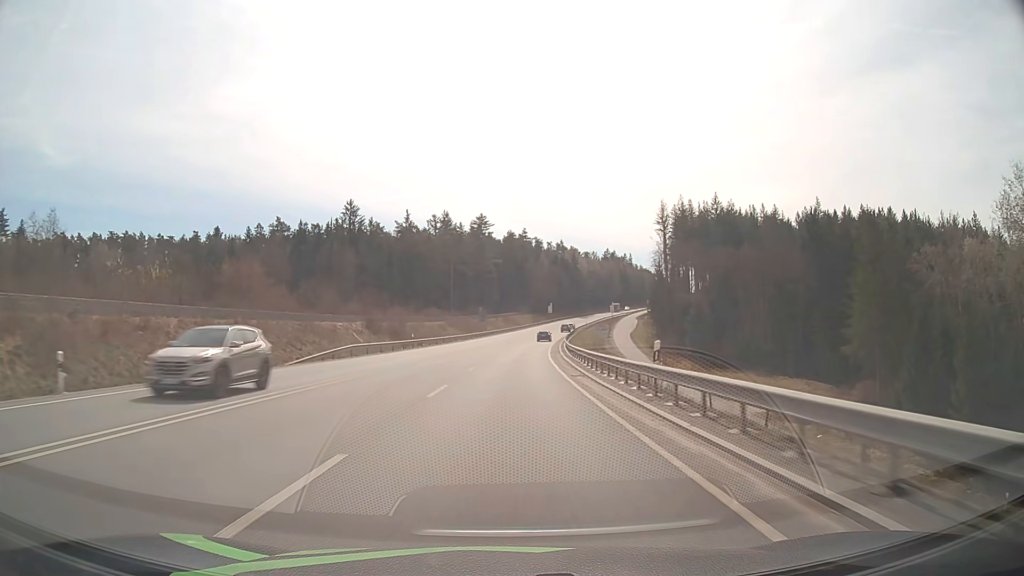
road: primary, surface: asphalt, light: Day
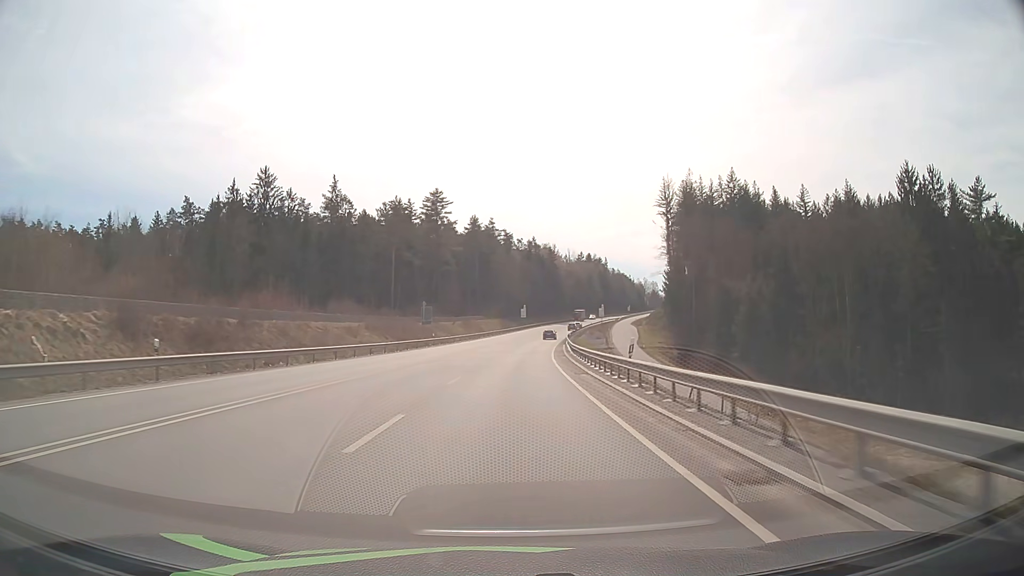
(+1.0, +43.6) m; +3°
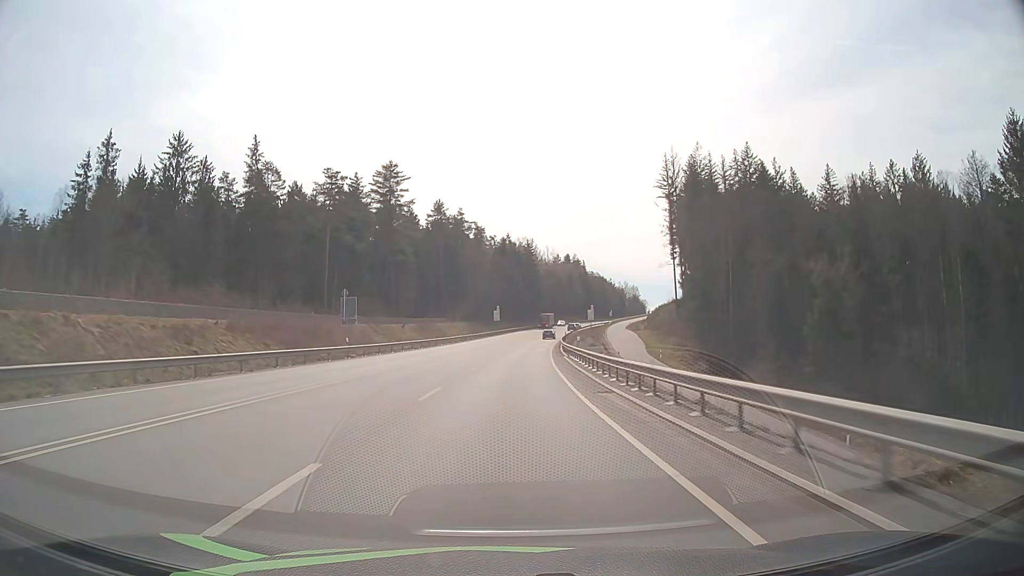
(+0.6, +28.8) m; +2°
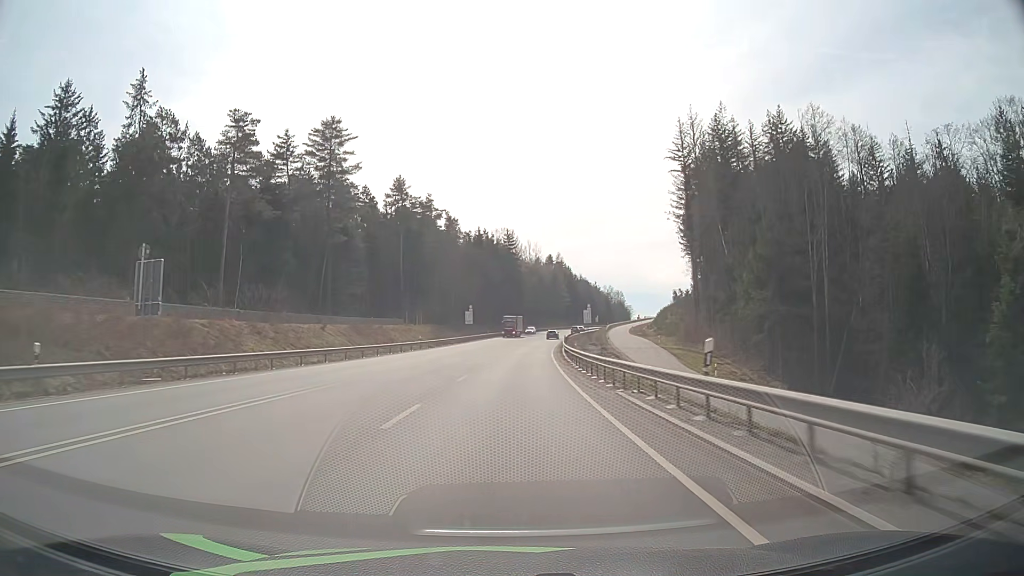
(+0.5, +28.7) m; +2°
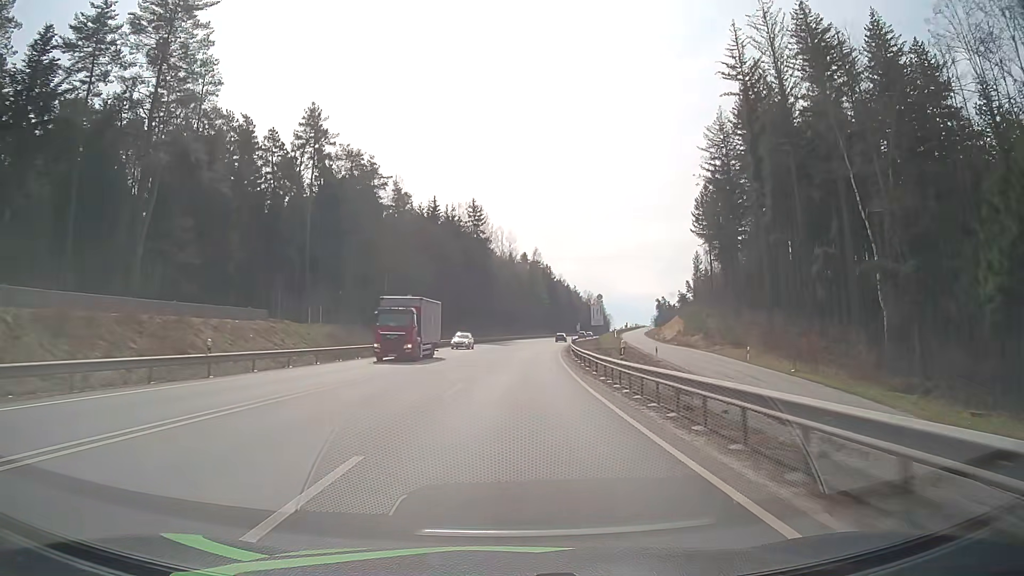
(+0.9, +42.6) m; +3°
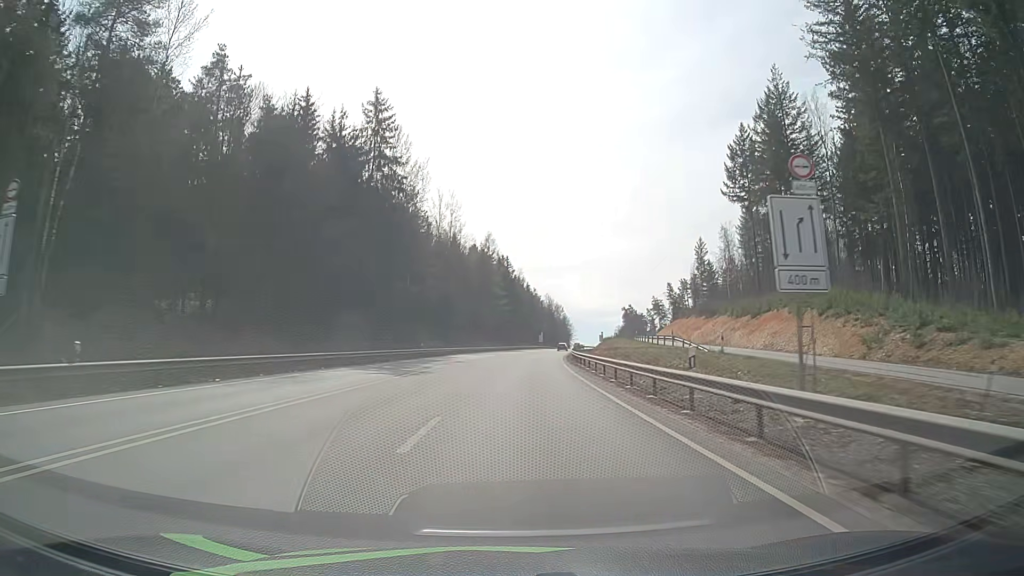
(+1.9, +55.7) m; +4°
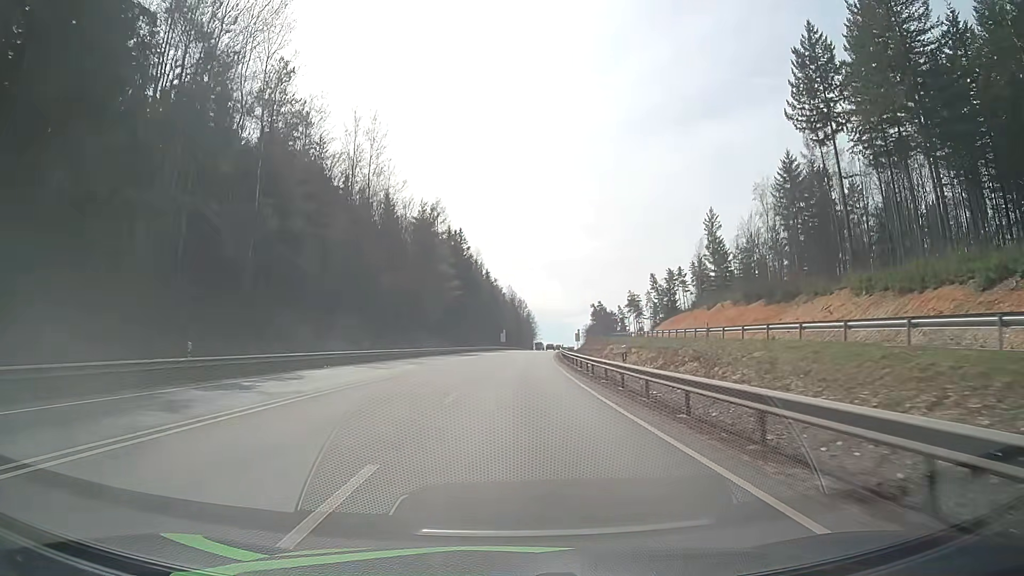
(+1.4, +41.1) m; +4°
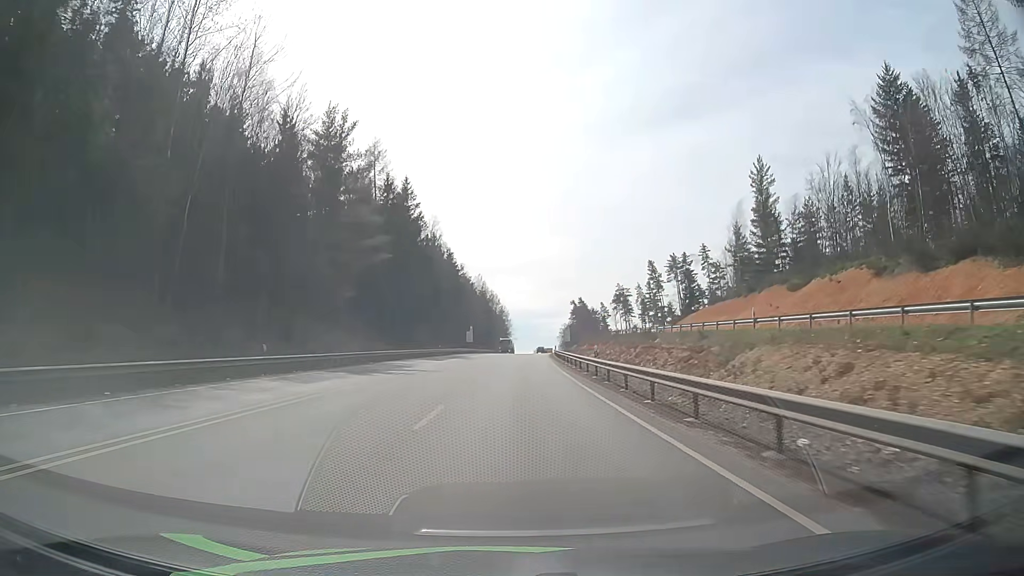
(+0.7, +41.1) m; +2°
(0, +10) (0, +20) (0, +30) (+1, +40) (+1, +50) (+2, +60) (+2, +70) (+3, +80) (+4, +90) (+4, +100) m
